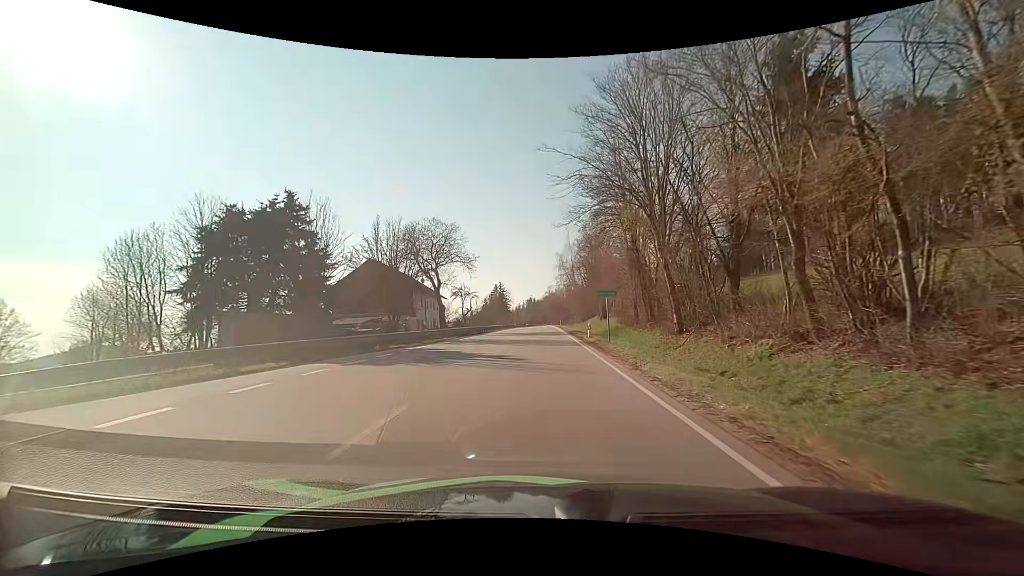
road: primary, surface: asphalt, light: Day
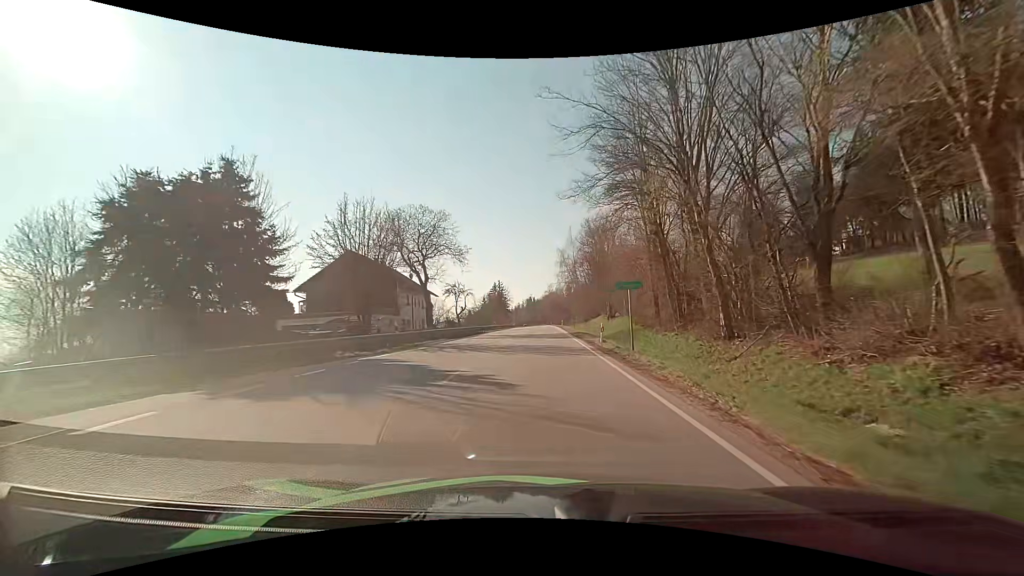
(0.0, +6.5) m; -1°
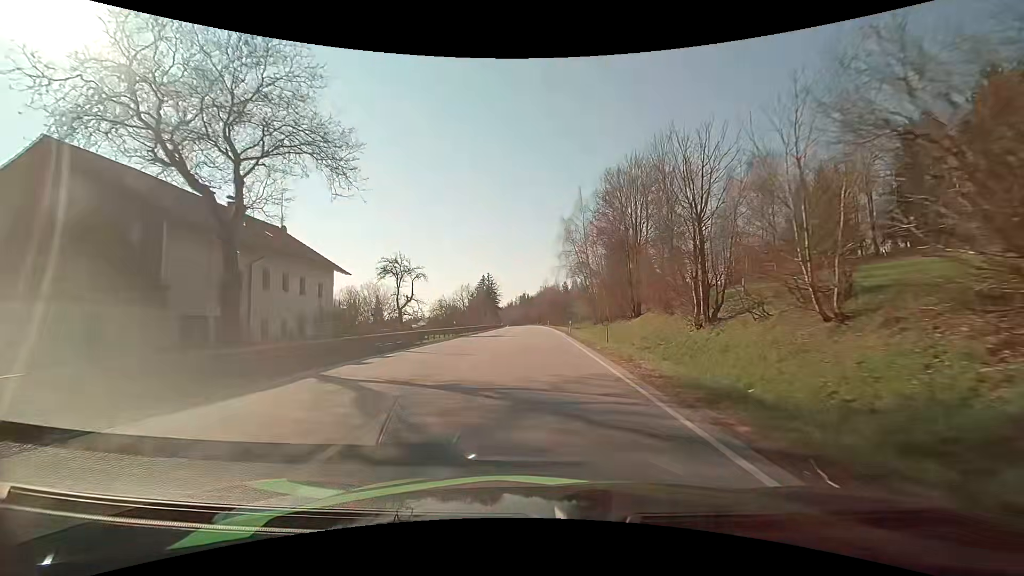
(+0.5, +31.4) m; +1°
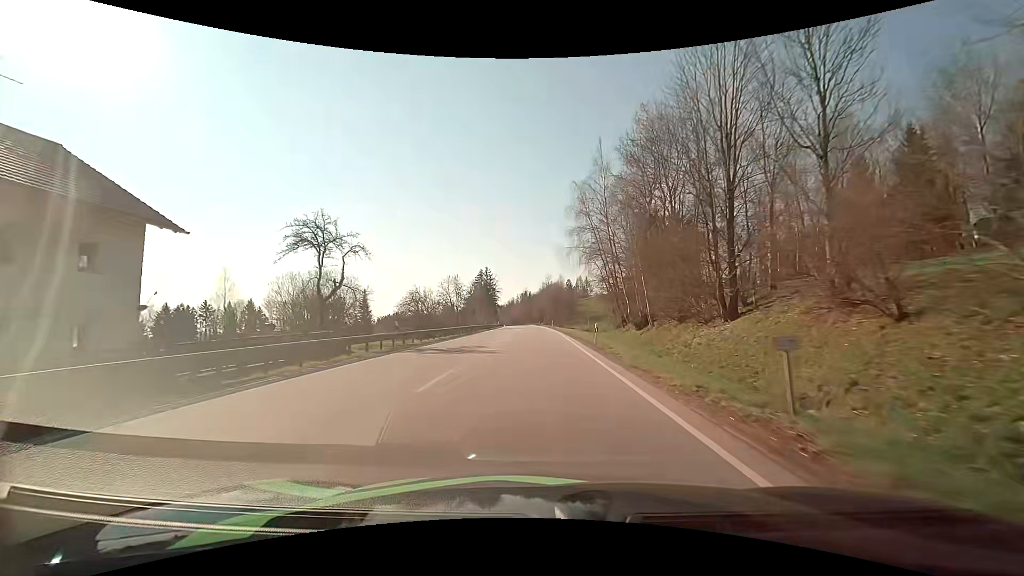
(+0.1, +18.6) m; 0°
